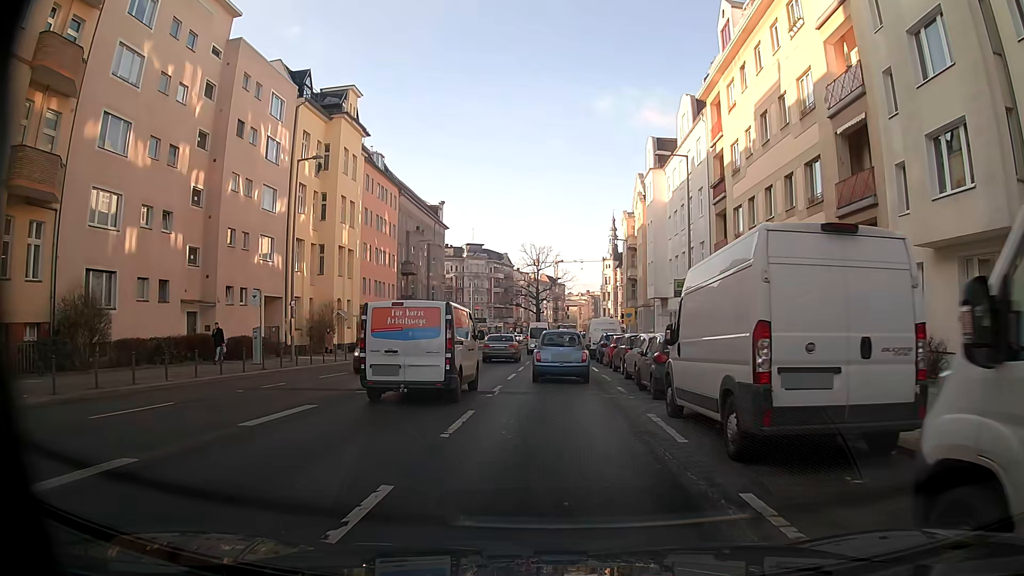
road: secondary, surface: asphalt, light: Day
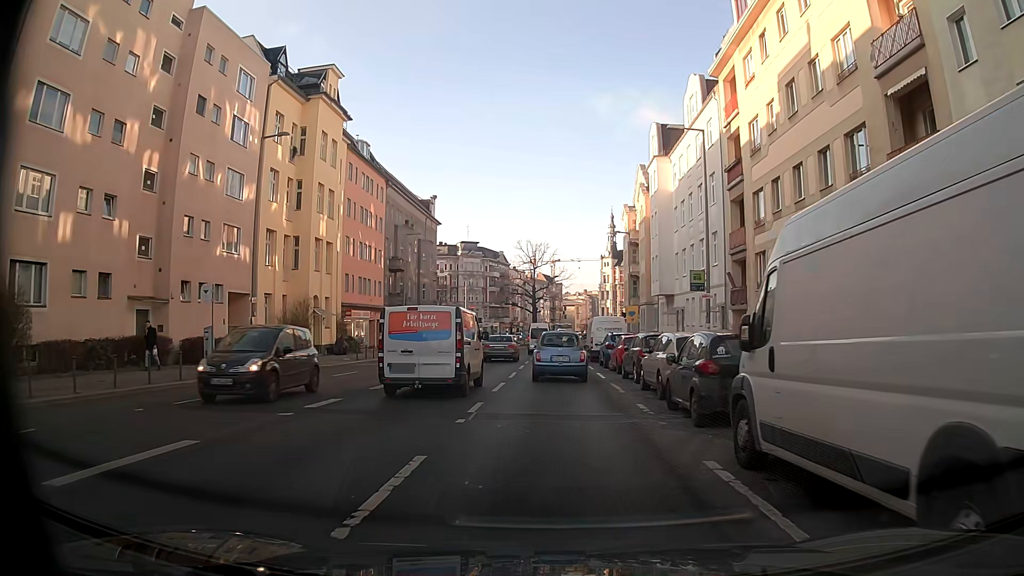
(+0.1, +4.5) m; +1°
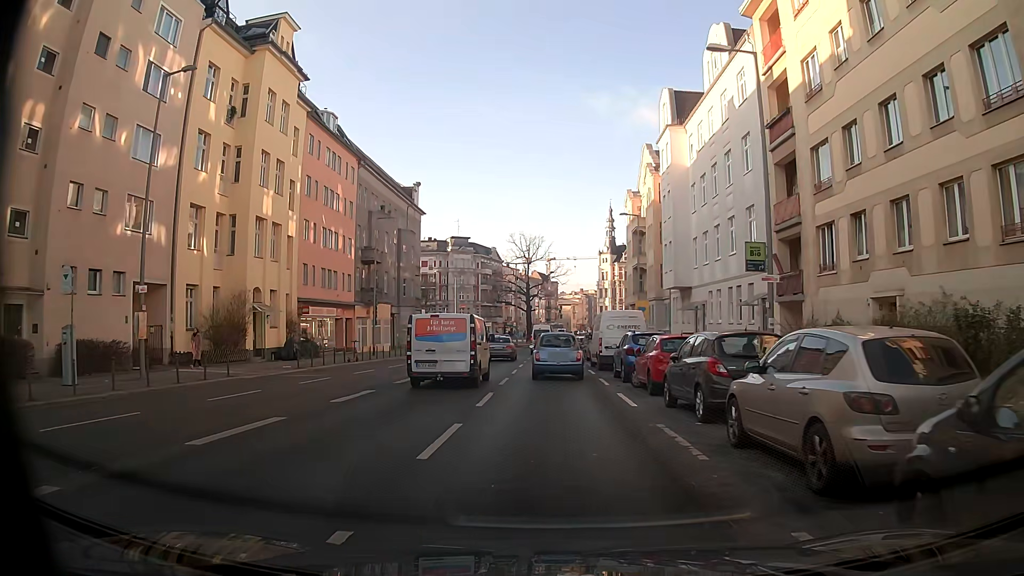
(-0.1, +9.0) m; 0°
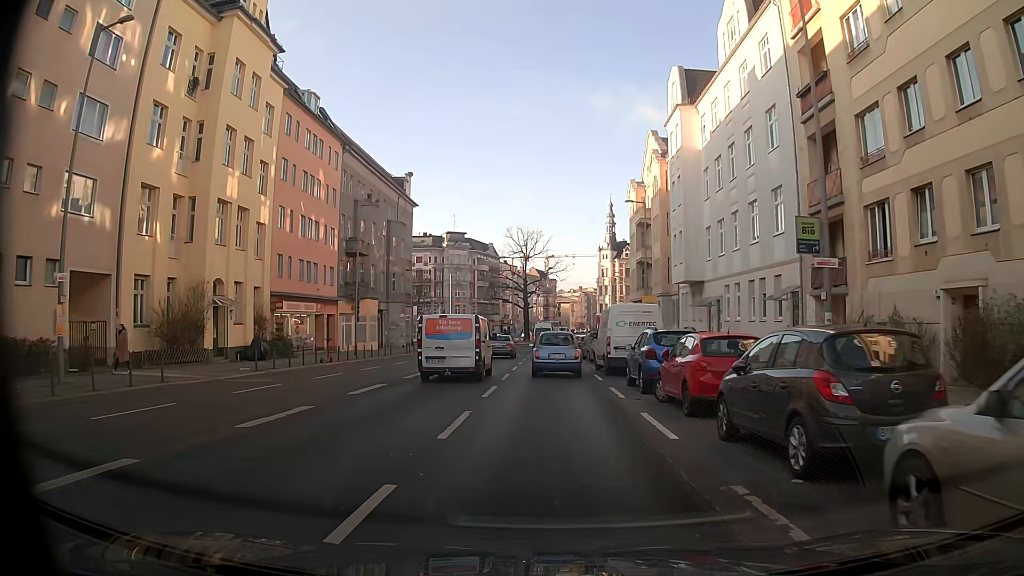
(0.0, +4.5) m; 0°
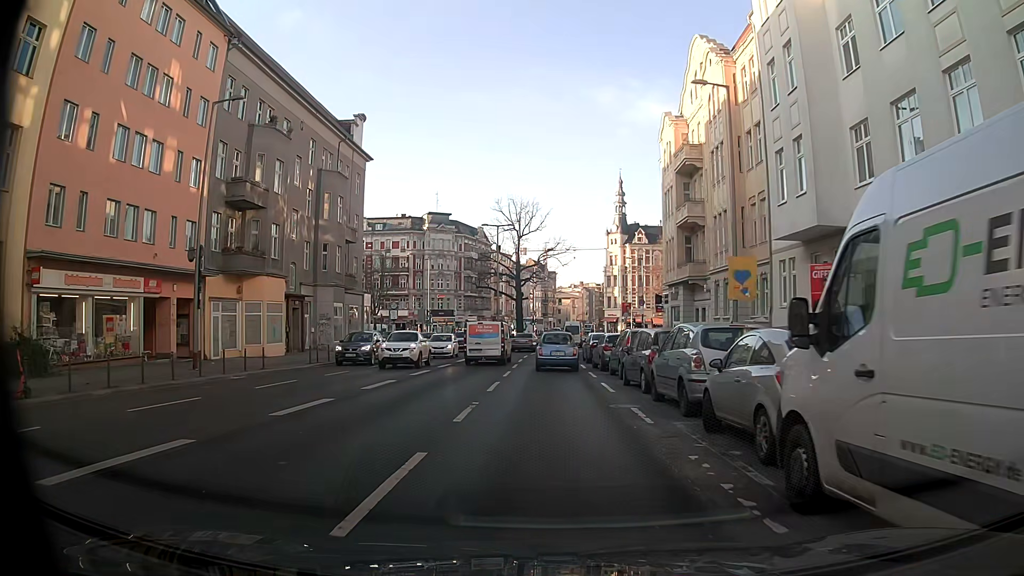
(0.0, +22.6) m; 0°
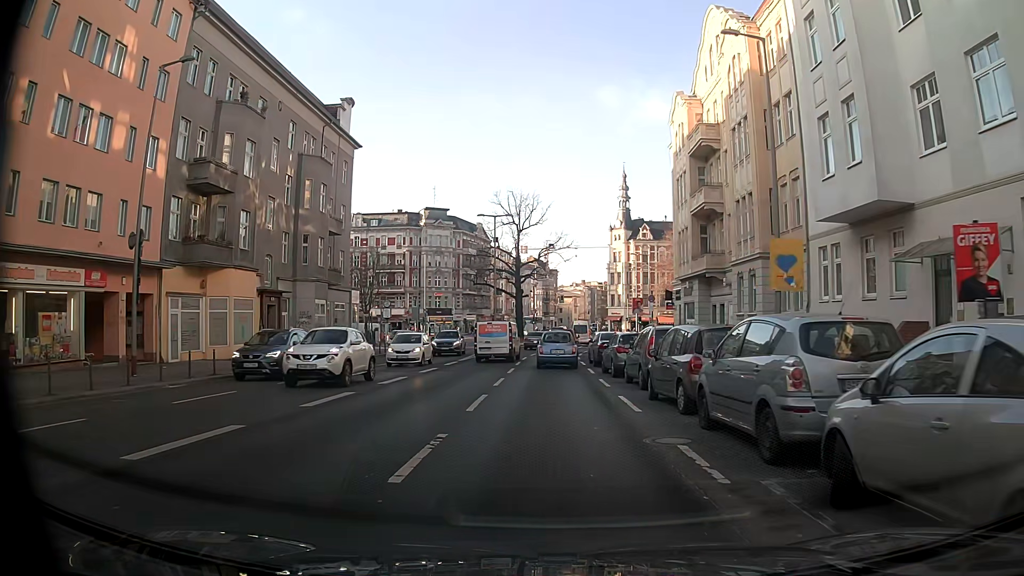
(0.0, +4.5) m; 0°
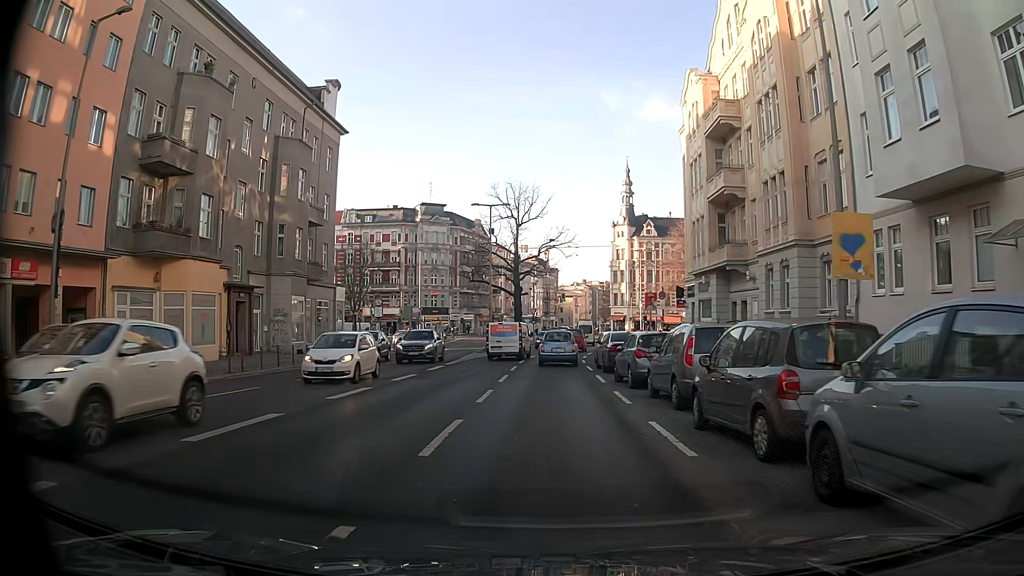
(0.0, +4.5) m; +1°
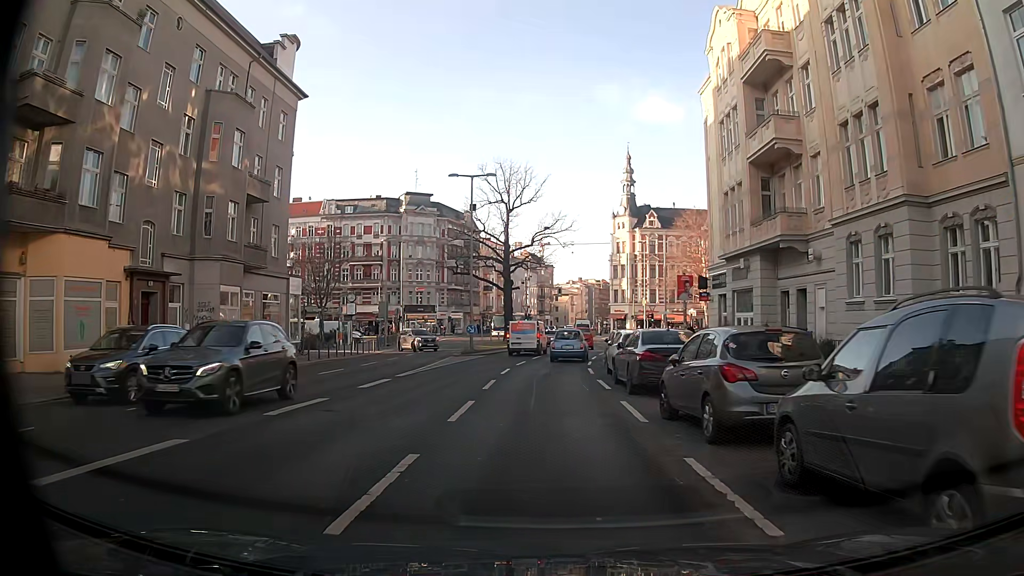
(-0.1, +9.1) m; 0°
